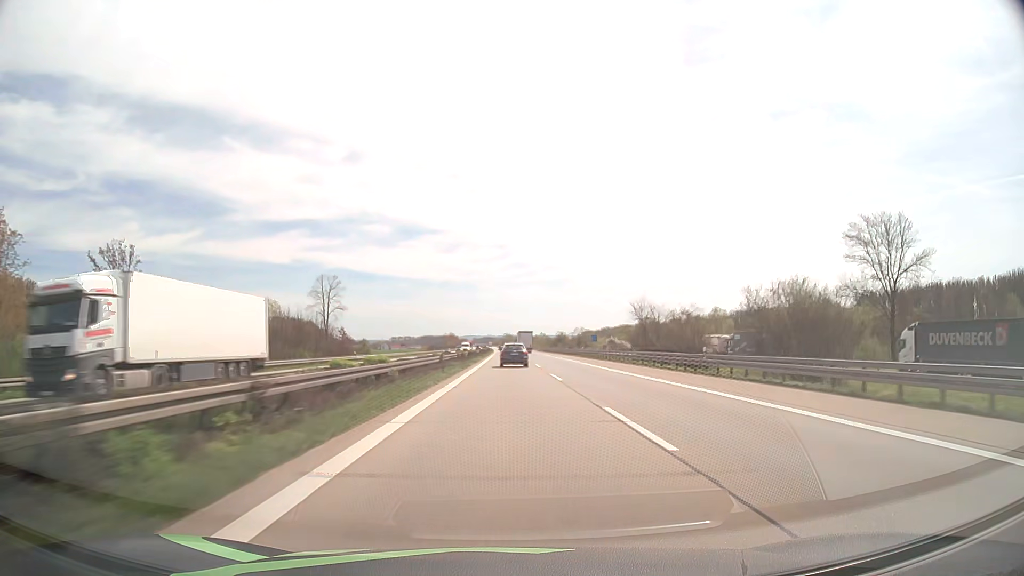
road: motorway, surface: asphalt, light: Day
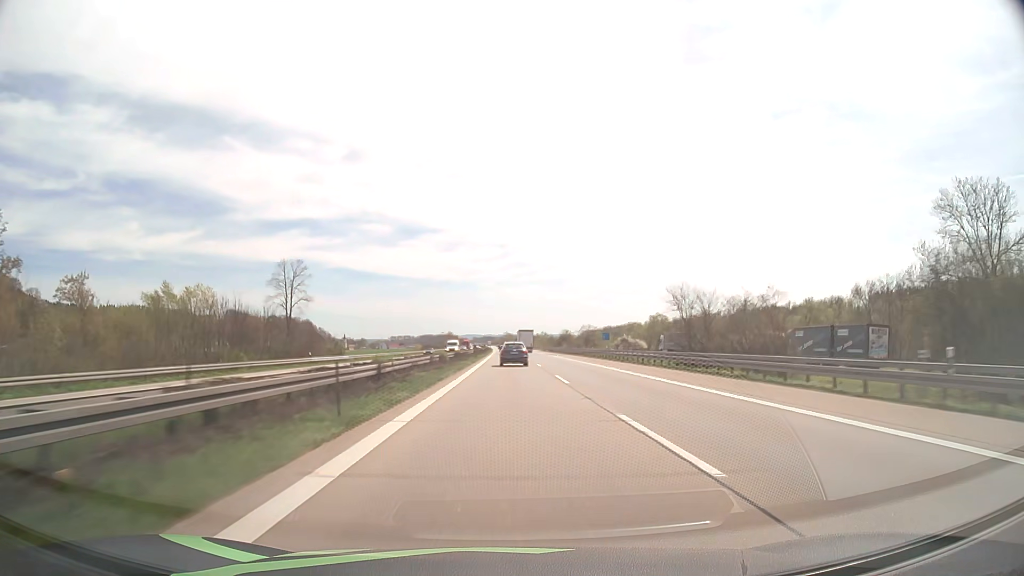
(0.0, +20.1) m; 0°
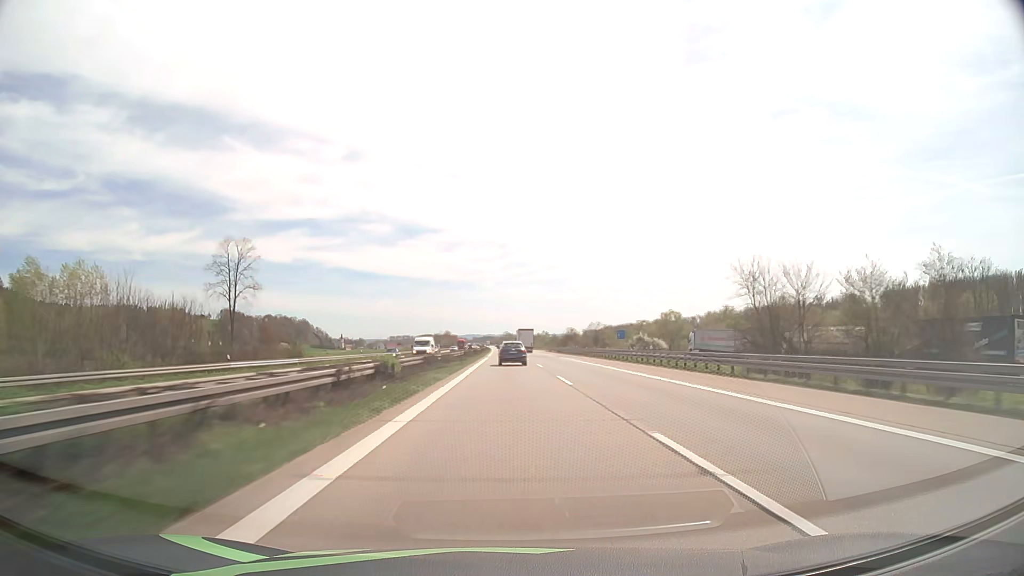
(0.0, +20.2) m; 0°
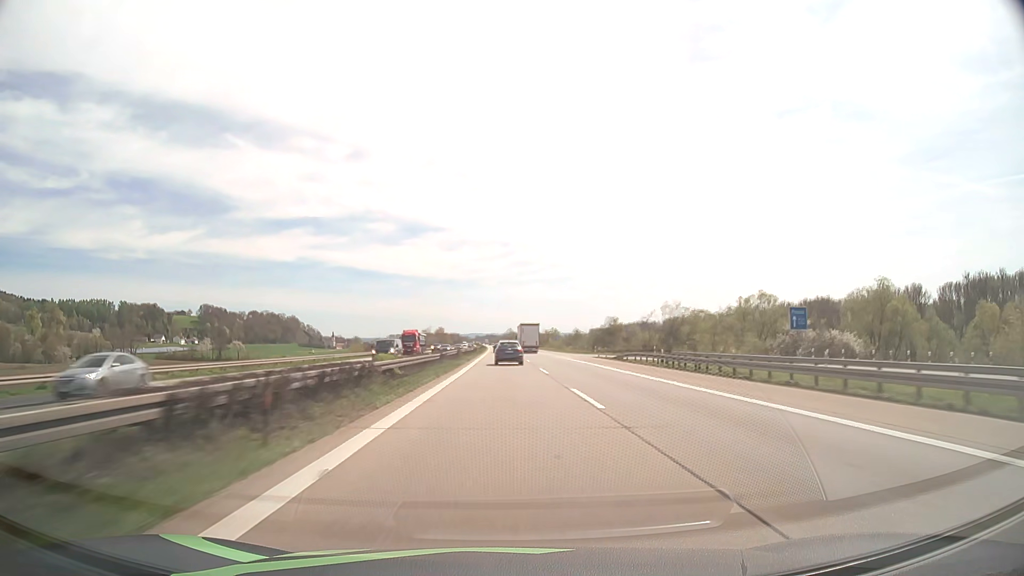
(0.0, +81.2) m; 0°
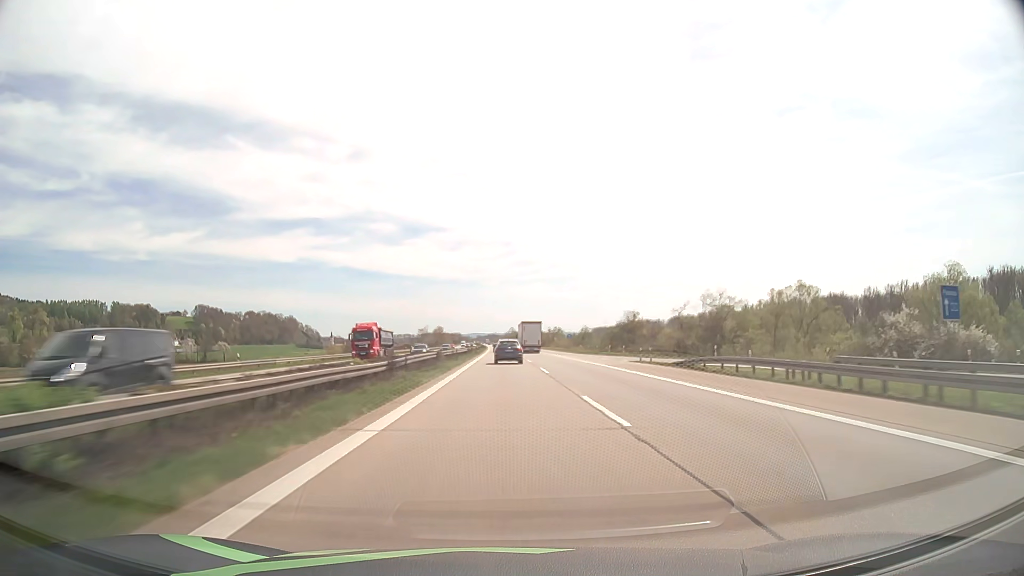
(0.0, +20.4) m; 0°
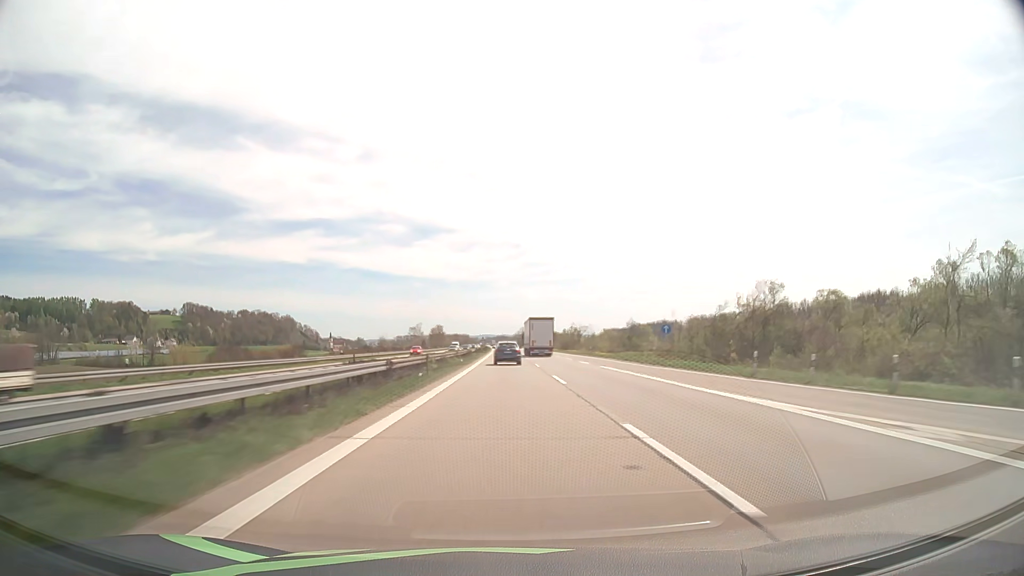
(-0.4, +61.0) m; -1°
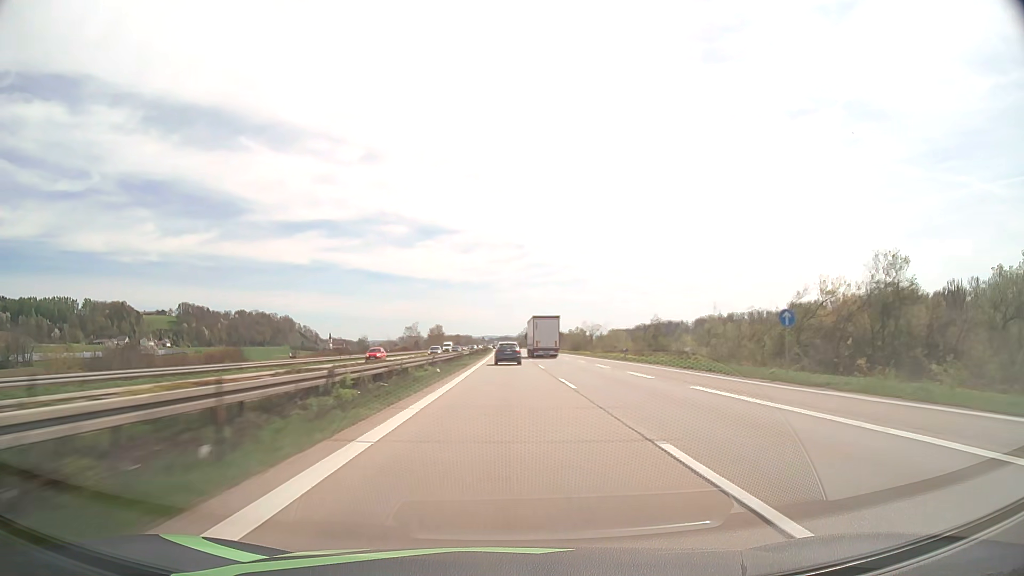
(-0.1, +20.4) m; 0°
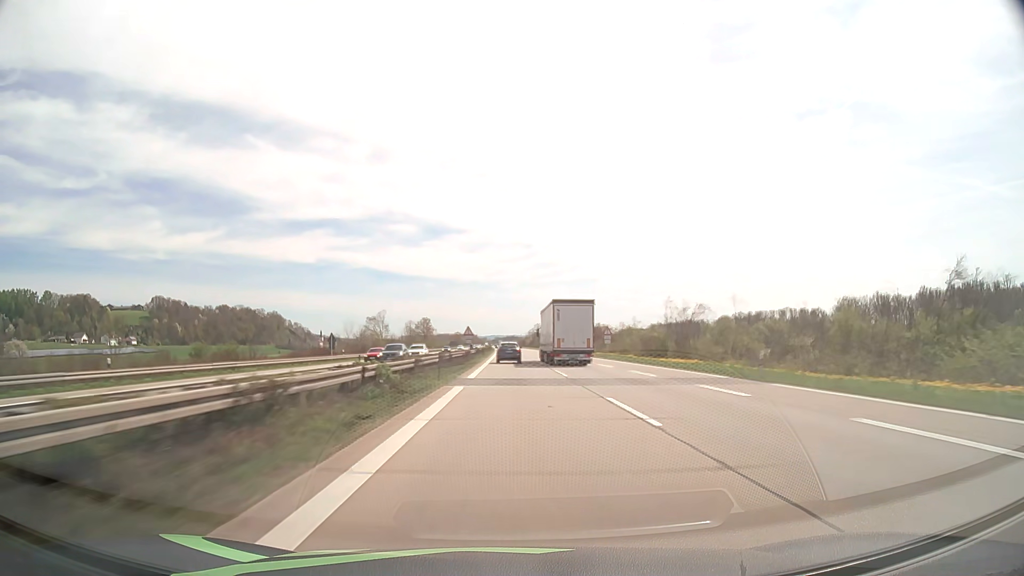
(-0.6, +82.6) m; -1°
(0, +10) (0, +20) (0, +30) (0, +40) (0, +50) (0, +60) (0, +70) (0, +80) (0, +90) (0, +100) m
